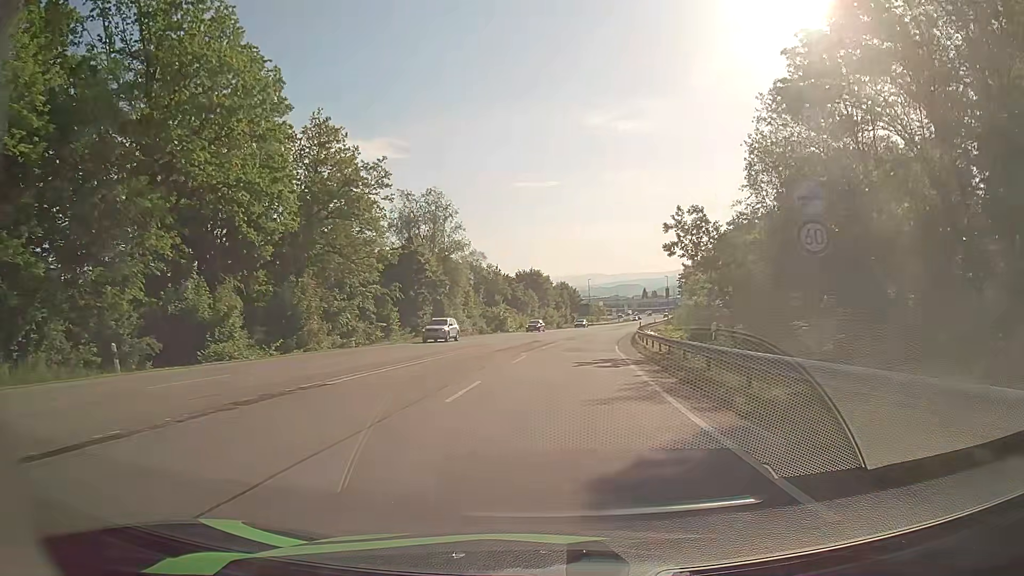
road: secondary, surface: asphalt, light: Day
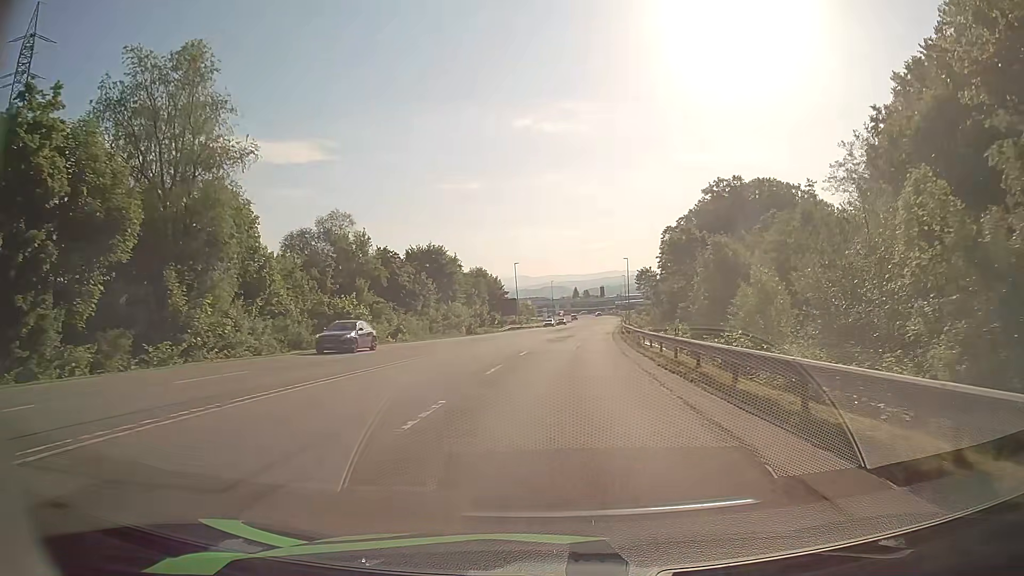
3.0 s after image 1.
(+2.4, +43.8) m; +7°
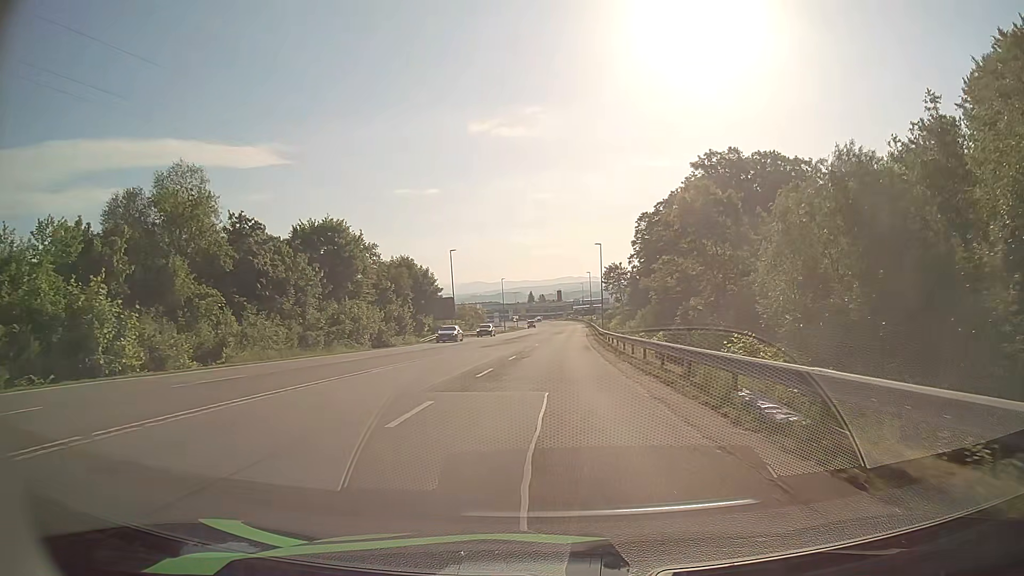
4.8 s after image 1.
(+0.7, +25.9) m; +3°
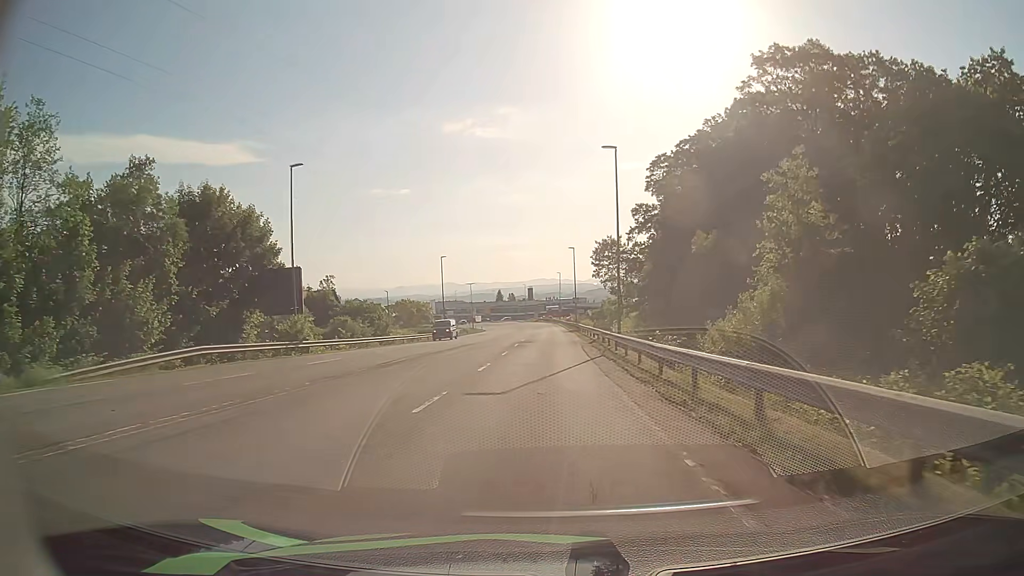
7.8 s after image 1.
(+1.2, +43.3) m; +2°
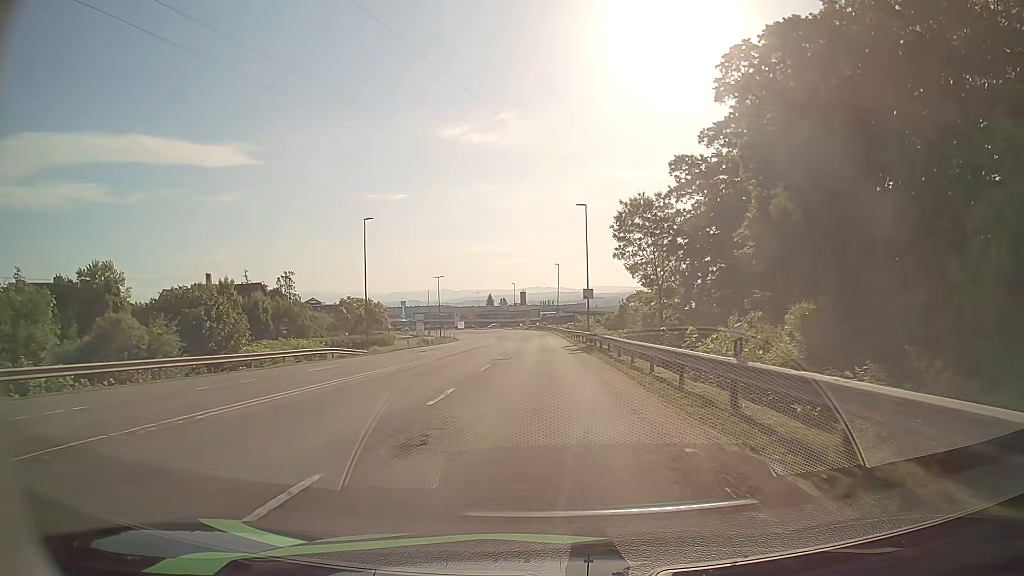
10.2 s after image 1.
(+0.1, +34.8) m; 0°
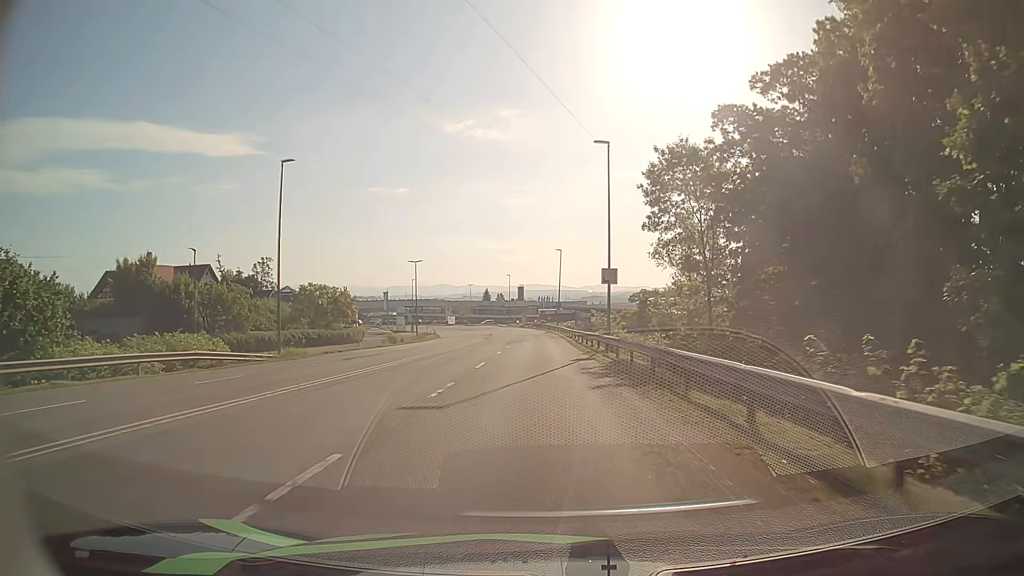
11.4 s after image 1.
(0.0, +17.2) m; 0°
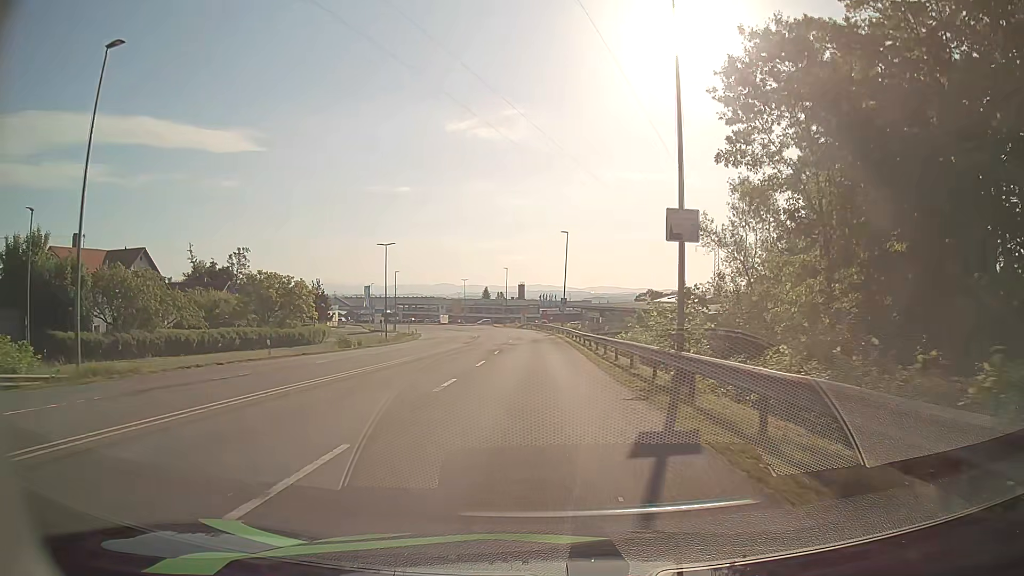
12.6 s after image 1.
(0.0, +16.9) m; 0°
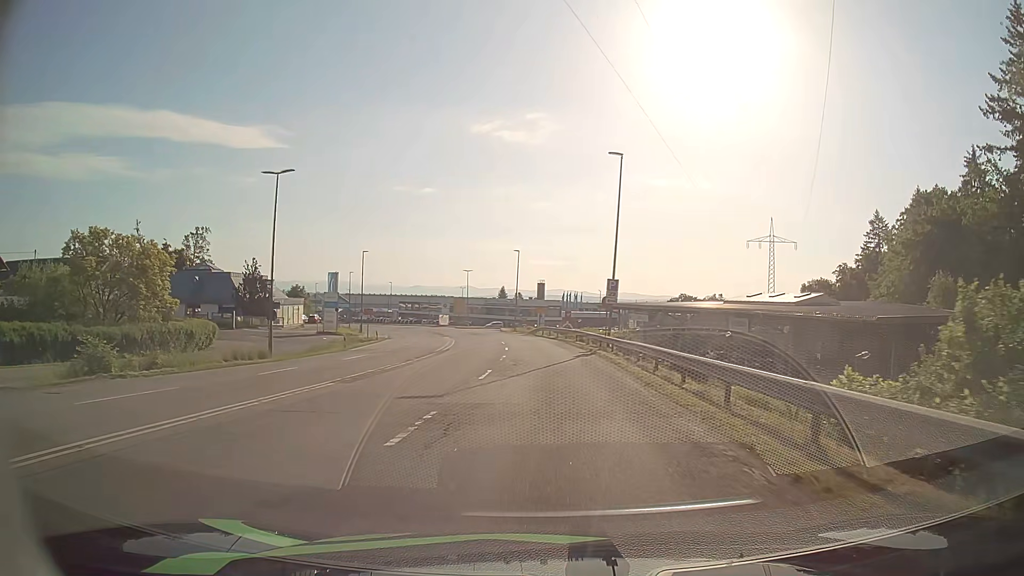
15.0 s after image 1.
(-0.5, +32.8) m; -2°
(0, +10) (0, +20) (0, +30) (-1, +40) (-2, +50) (-3, +60) (-5, +70) (-7, +79) (-9, +89) (-12, +99) m
